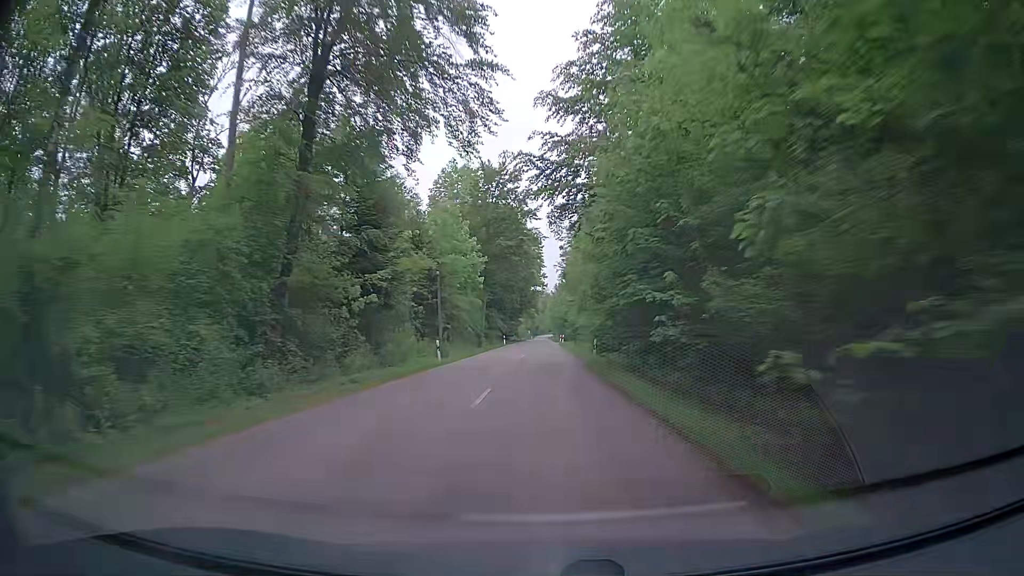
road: tertiary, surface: asphalt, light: Day
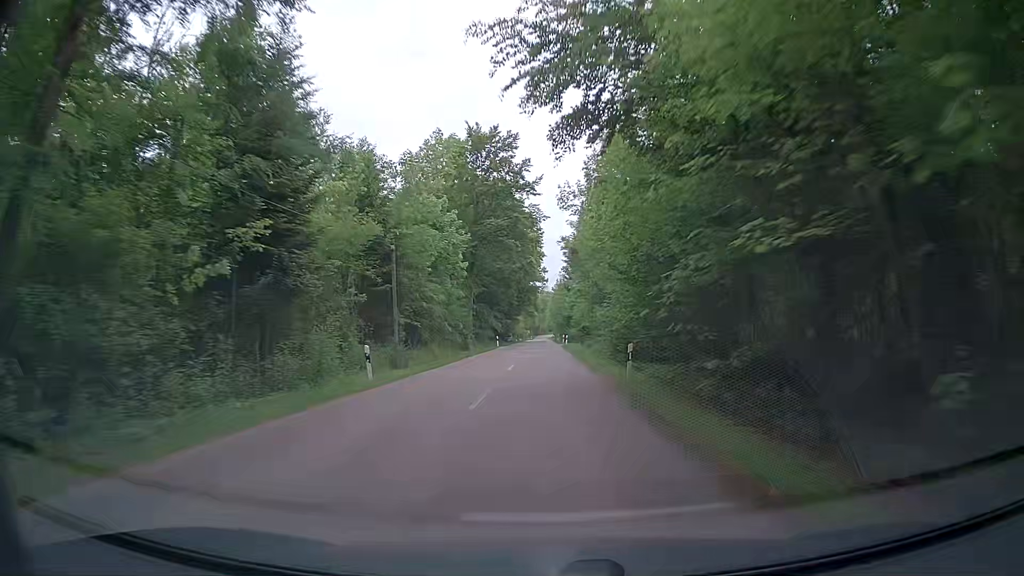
(+0.1, +12.5) m; +1°
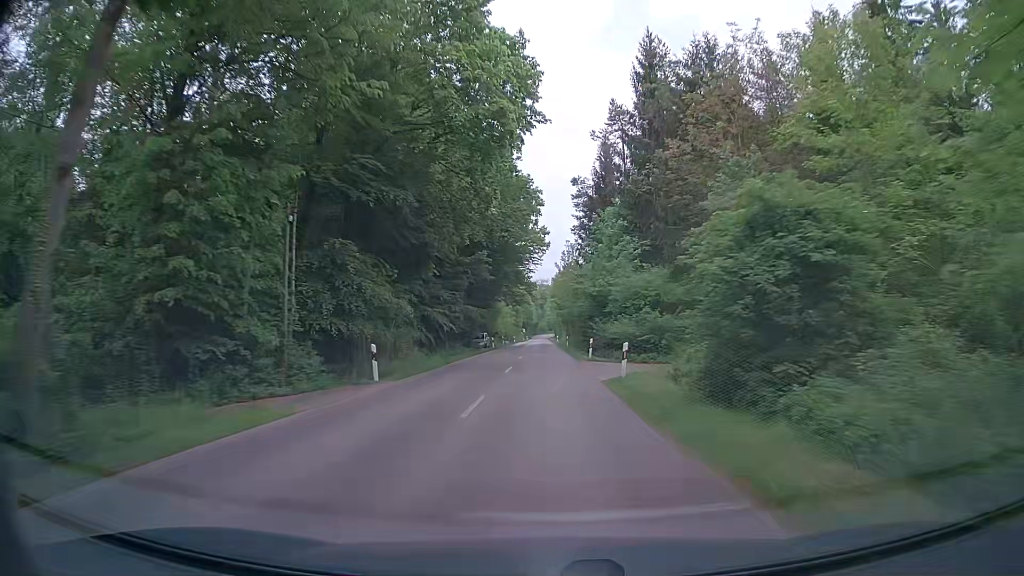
(-0.2, +49.7) m; 0°
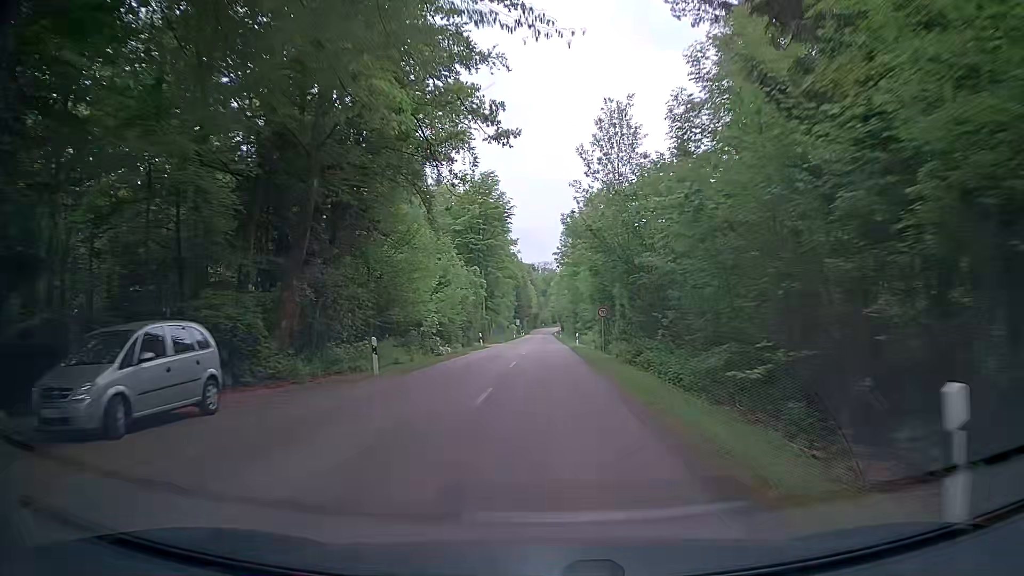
(-0.4, +59.5) m; -1°
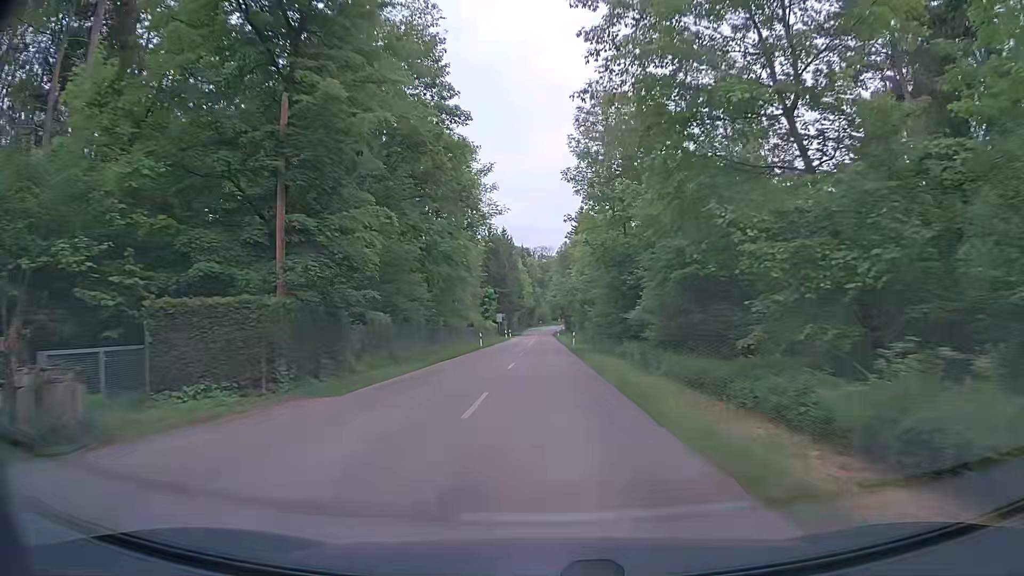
(0.0, +49.1) m; +1°
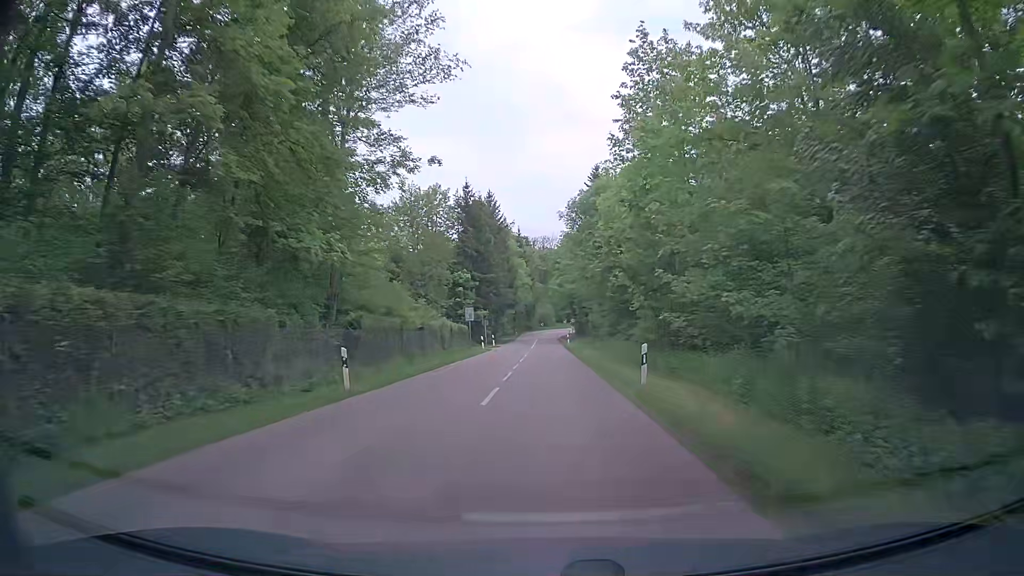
(-0.3, +34.2) m; -1°
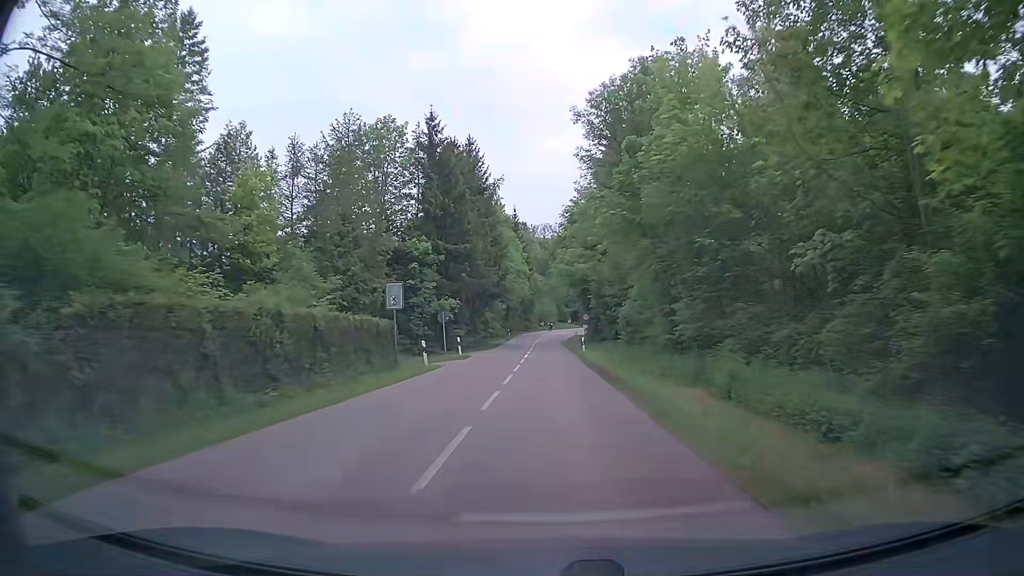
(+0.2, +24.7) m; 0°
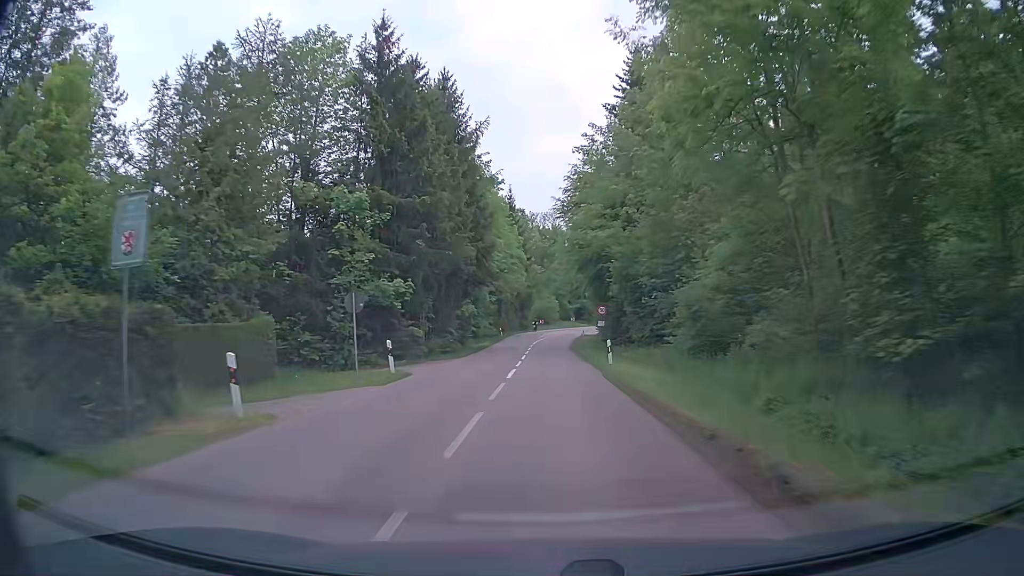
(+0.2, +16.5) m; +1°
(0, +10) (0, +20) (0, +30) (0, +40) (+1, +50) (+1, +60) (+1, +70) (+3, +80) (+5, +90) (+8, +99) m
